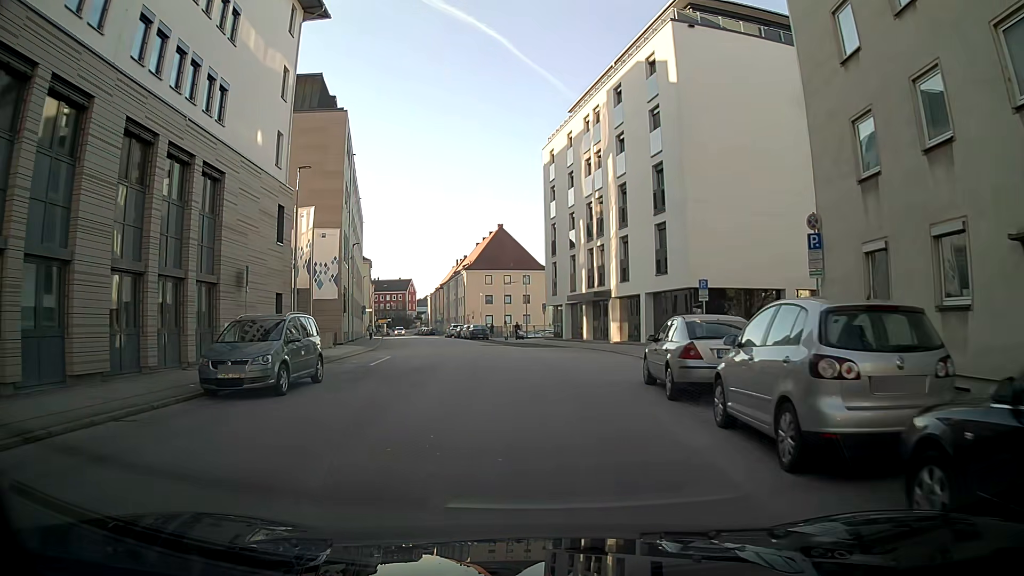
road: tertiary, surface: asphalt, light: Day
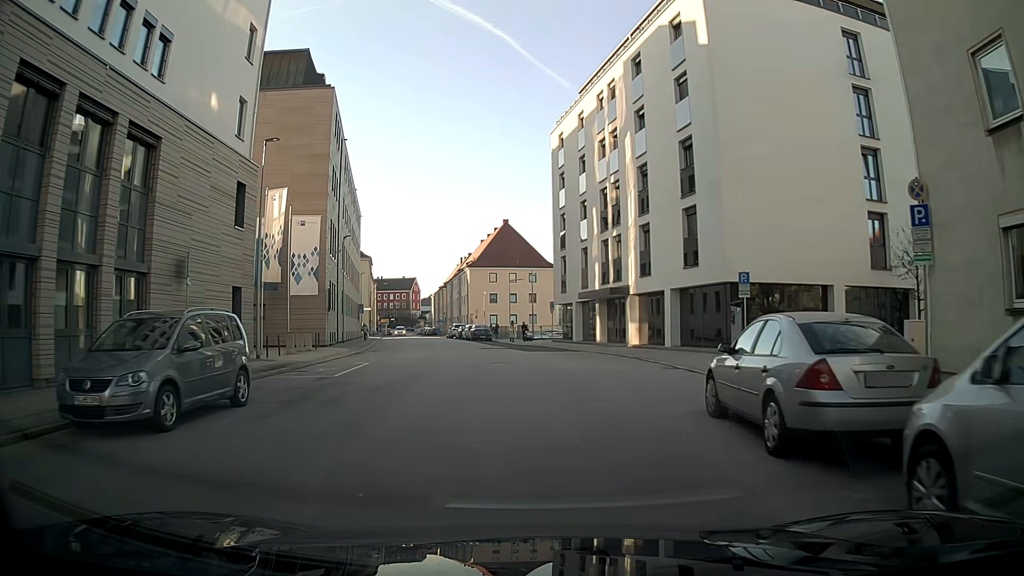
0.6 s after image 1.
(0.0, +4.8) m; -1°
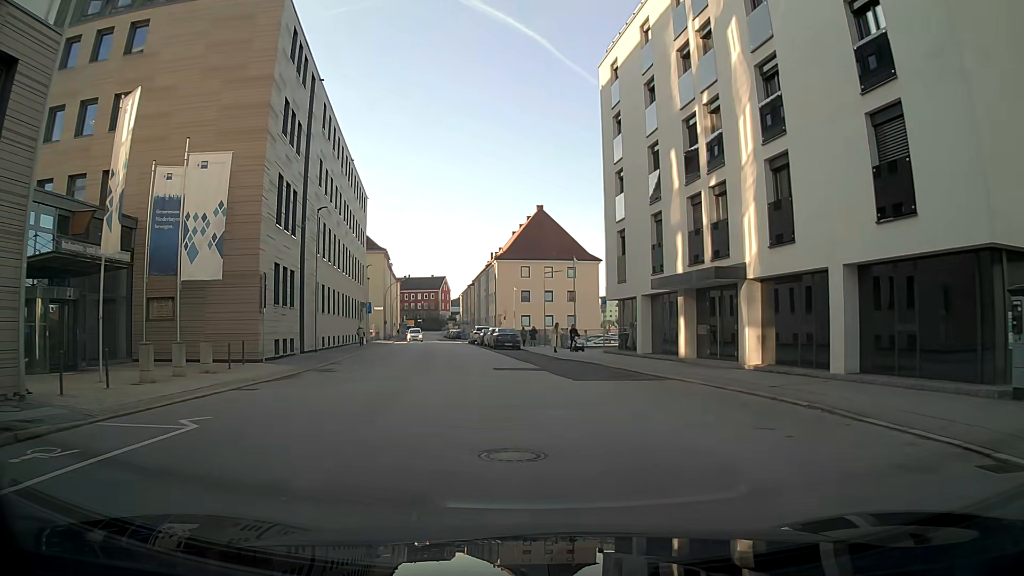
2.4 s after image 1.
(-0.4, +14.3) m; -4°
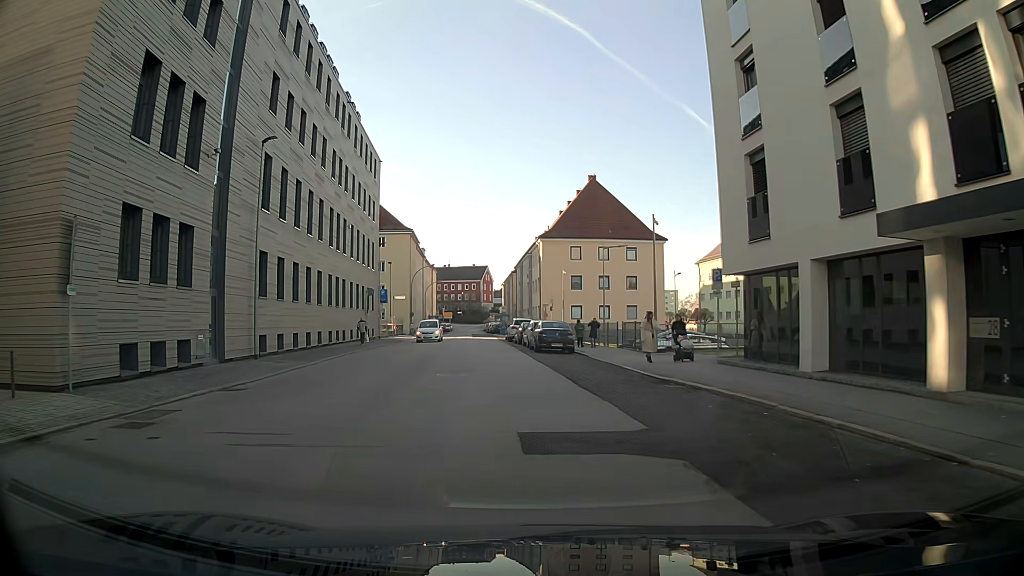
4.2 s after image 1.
(-0.6, +14.3) m; -3°
